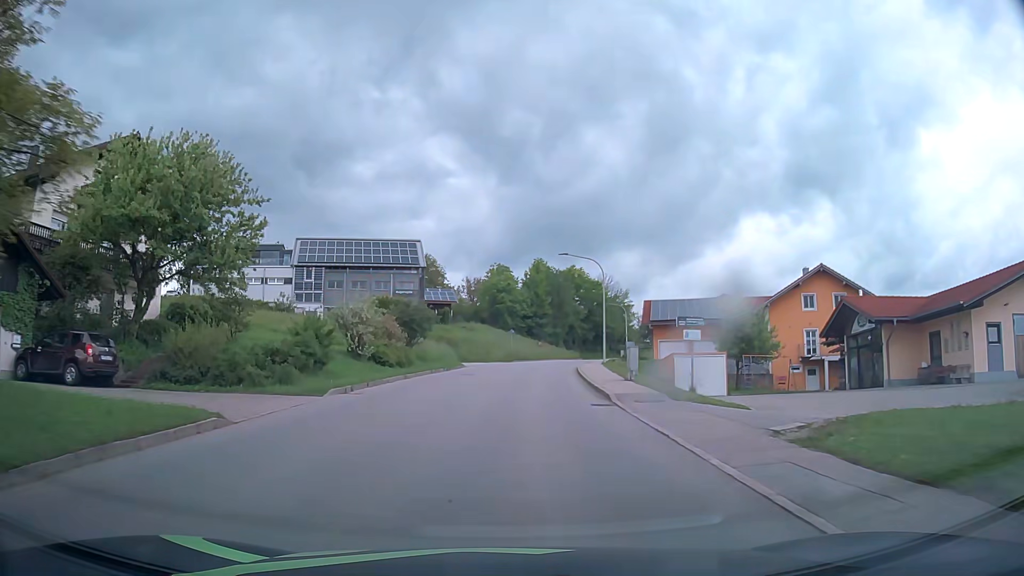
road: tertiary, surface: asphalt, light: Day
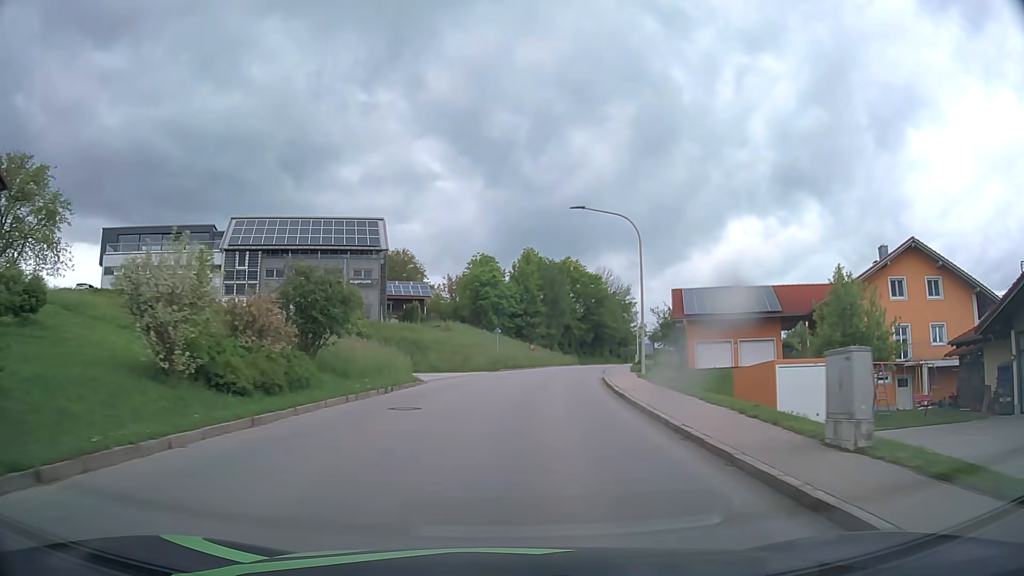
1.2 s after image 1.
(+0.1, +15.9) m; +1°
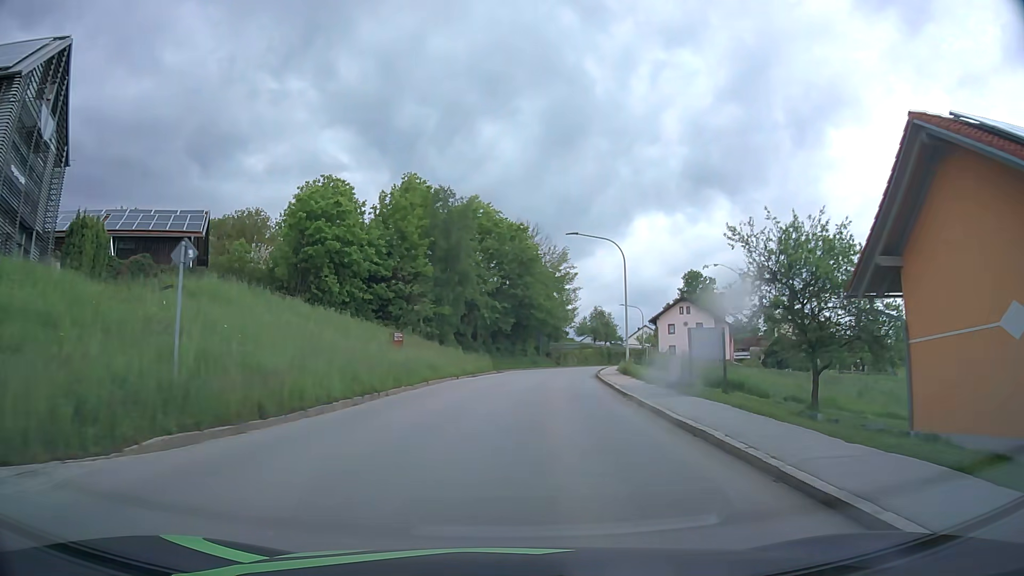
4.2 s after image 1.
(+2.8, +39.4) m; +8°
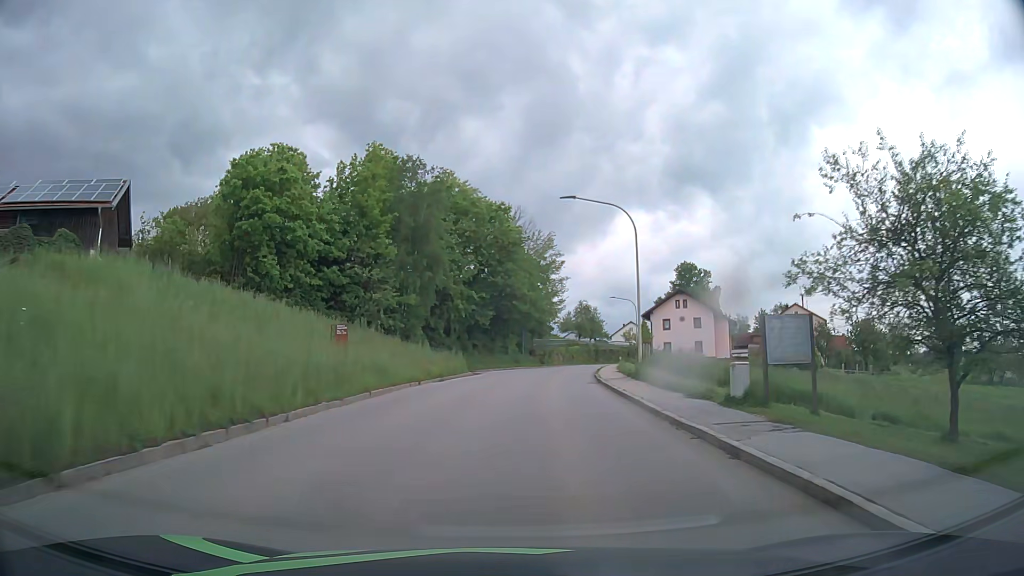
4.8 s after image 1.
(+0.1, +7.9) m; +2°
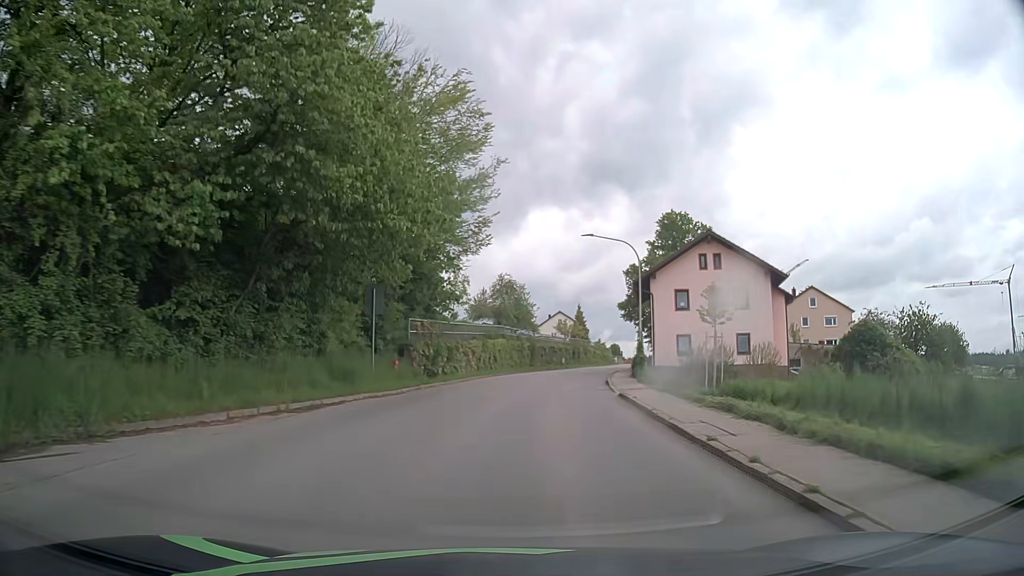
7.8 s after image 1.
(+2.7, +39.8) m; +8°
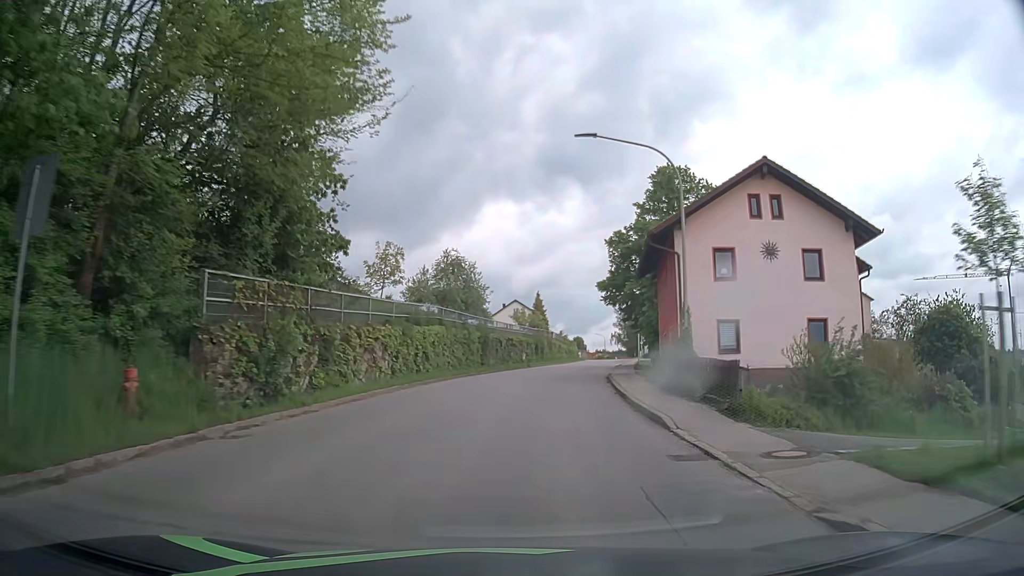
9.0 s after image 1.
(+0.6, +15.9) m; +4°
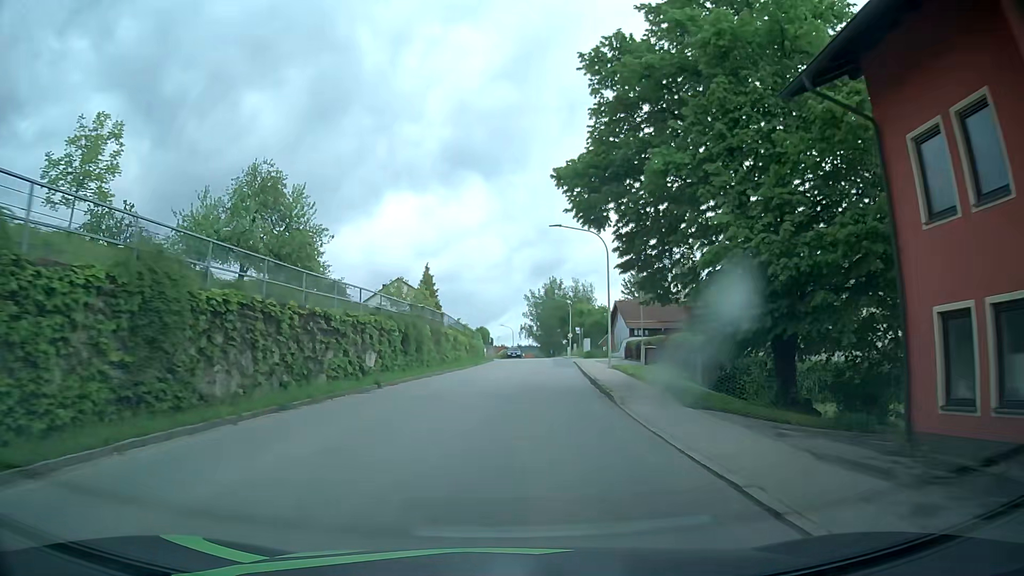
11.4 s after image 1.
(+2.4, +31.8) m; +9°
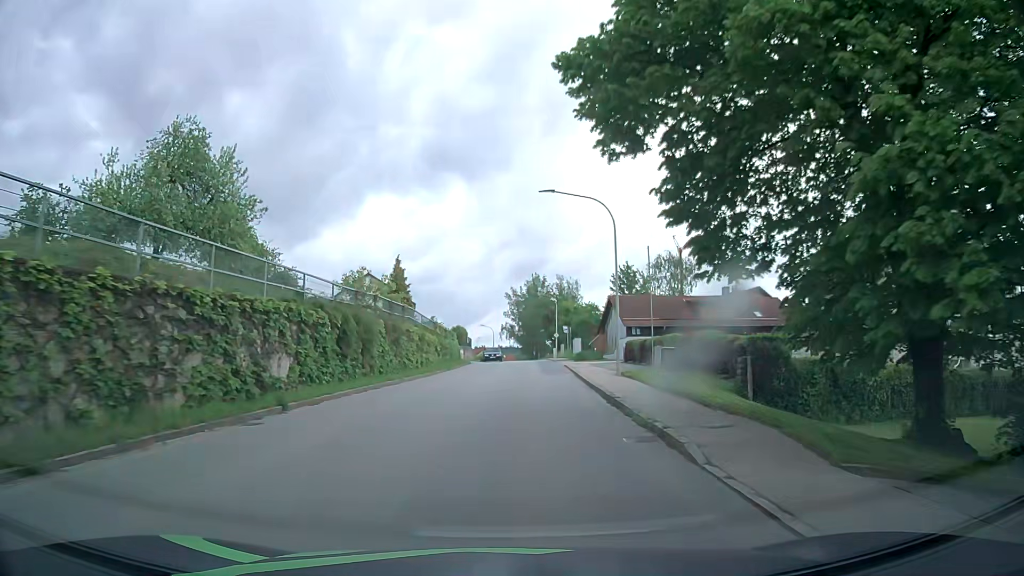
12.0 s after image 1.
(+0.1, +8.0) m; +1°
(0, +10) (0, +20) (+1, +30) (+1, +40) (+2, +50) (+2, +60) (+2, +70) (+1, +80) (+1, +90) (0, +100) m
